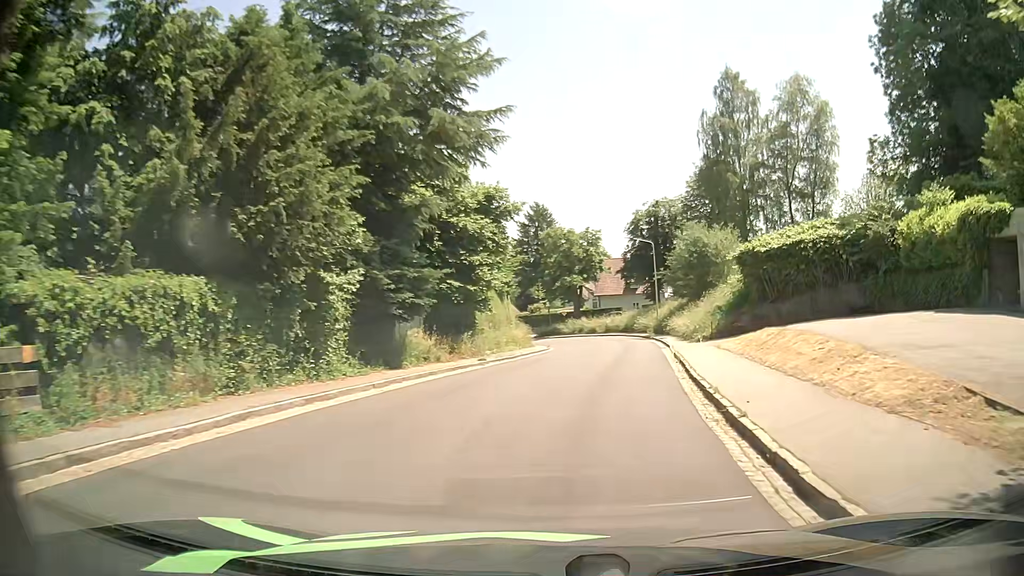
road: tertiary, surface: asphalt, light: Day
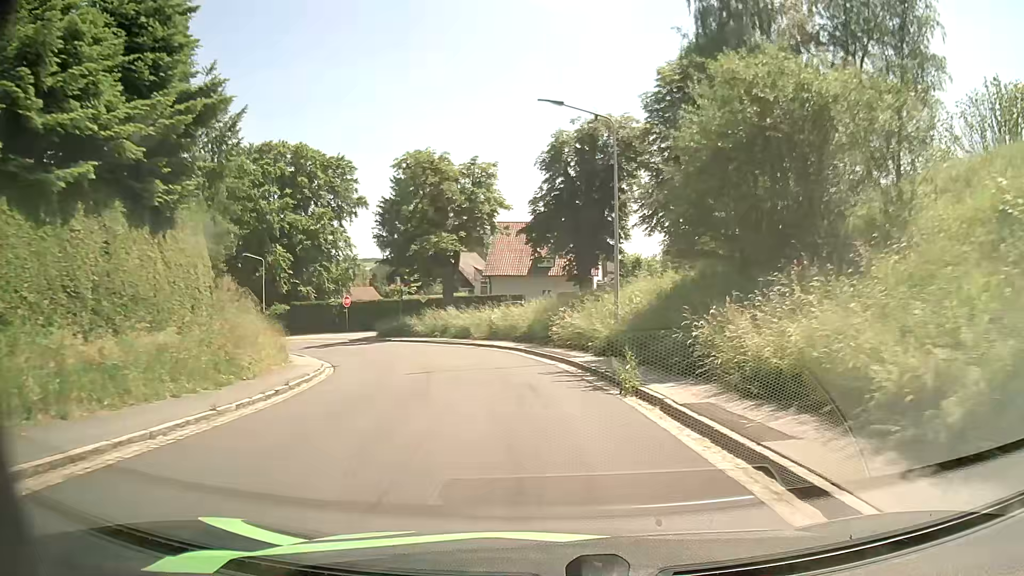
(+3.6, +33.4) m; +9°
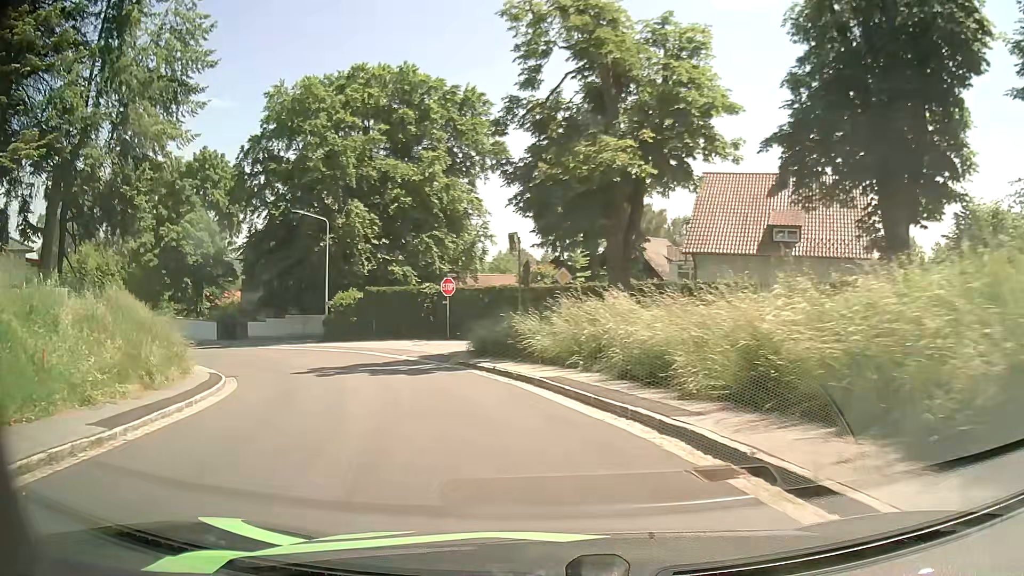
(-2.5, +24.2) m; -15°
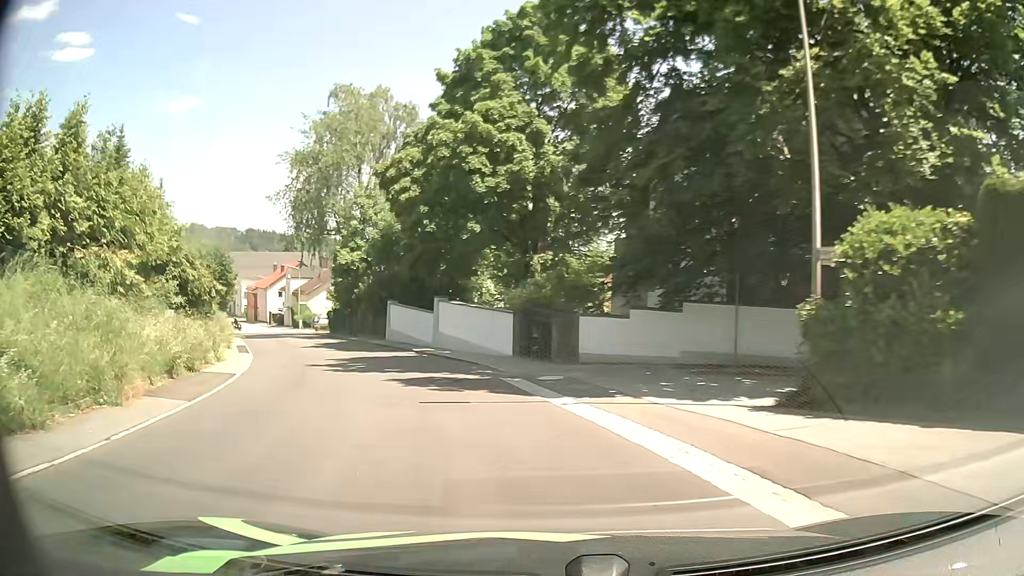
(-9.5, +28.3) m; -38°
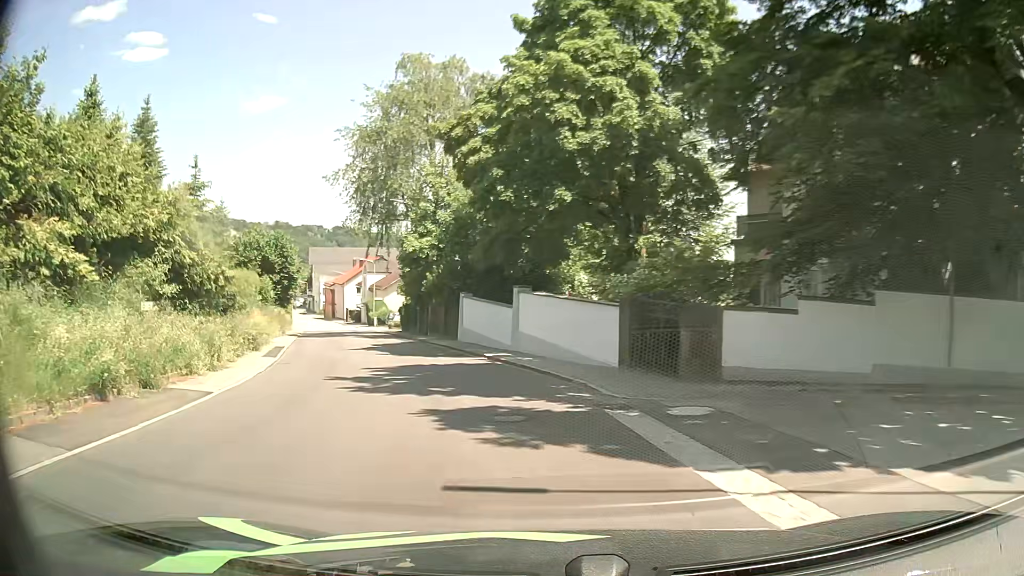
(-0.4, +6.2) m; -8°
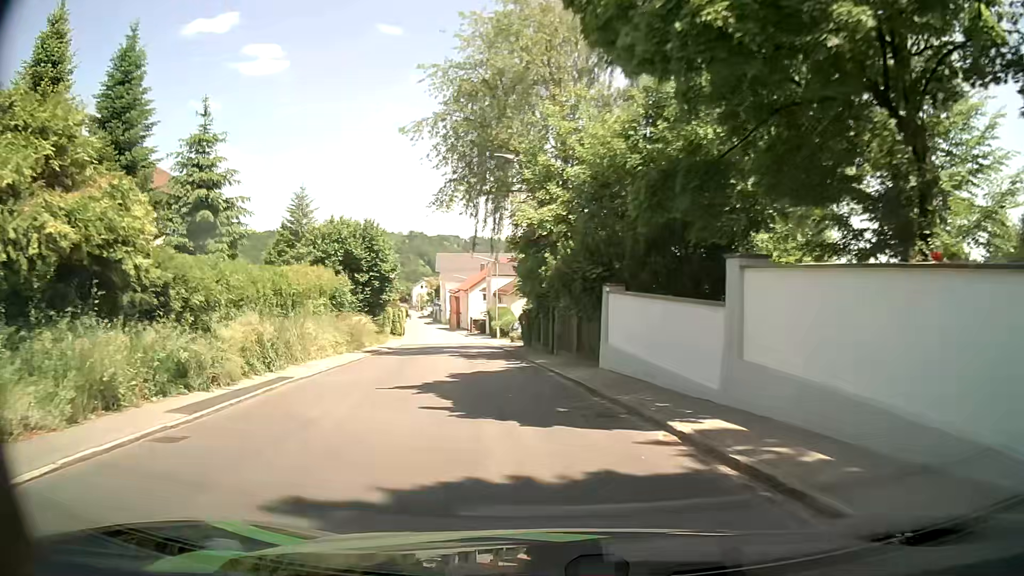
(-1.4, +12.8) m; -12°
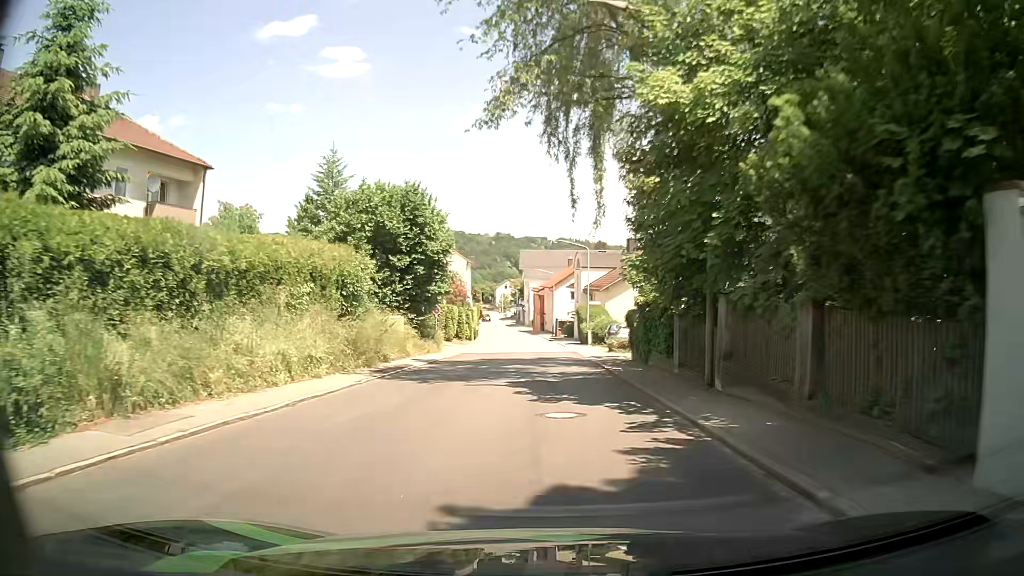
(-1.1, +13.4) m; -8°
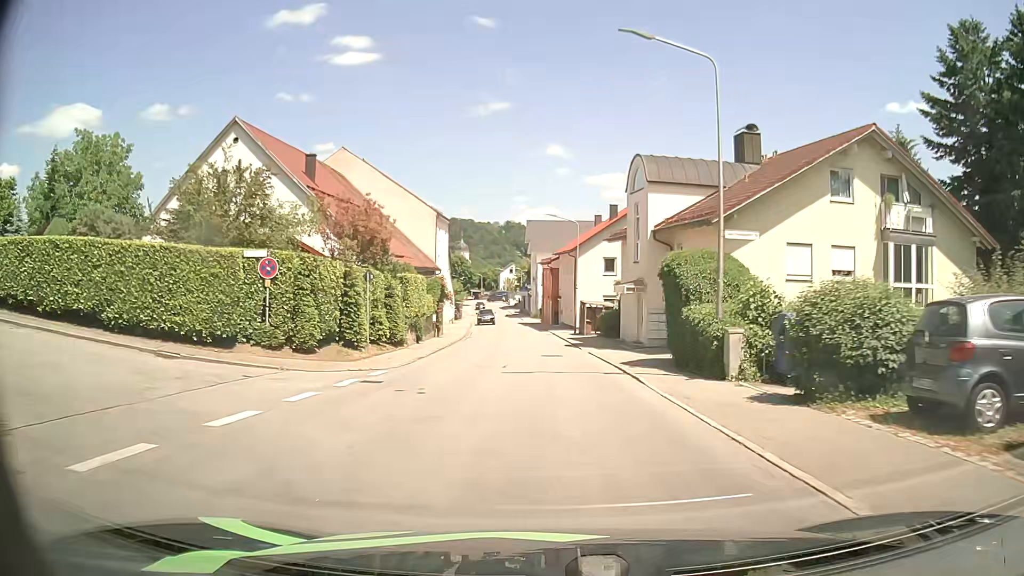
(-0.3, +35.5) m; -1°
(0, +10) (0, +20) (0, +30) (-1, +40) (-1, +50) (-2, +60) (-3, +70) (-4, +80) (-5, +90) (-6, +100) m
